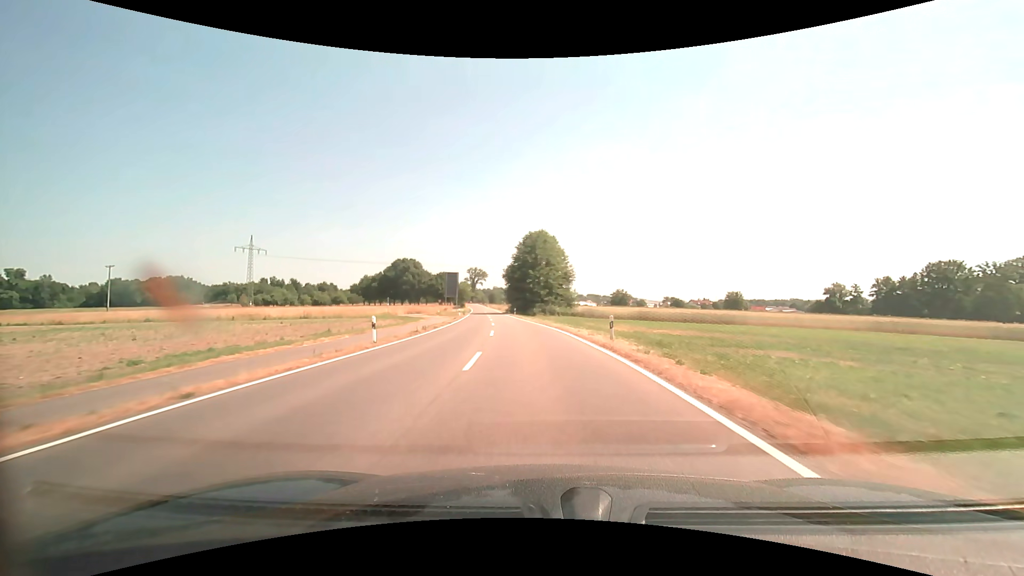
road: secondary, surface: asphalt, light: Day
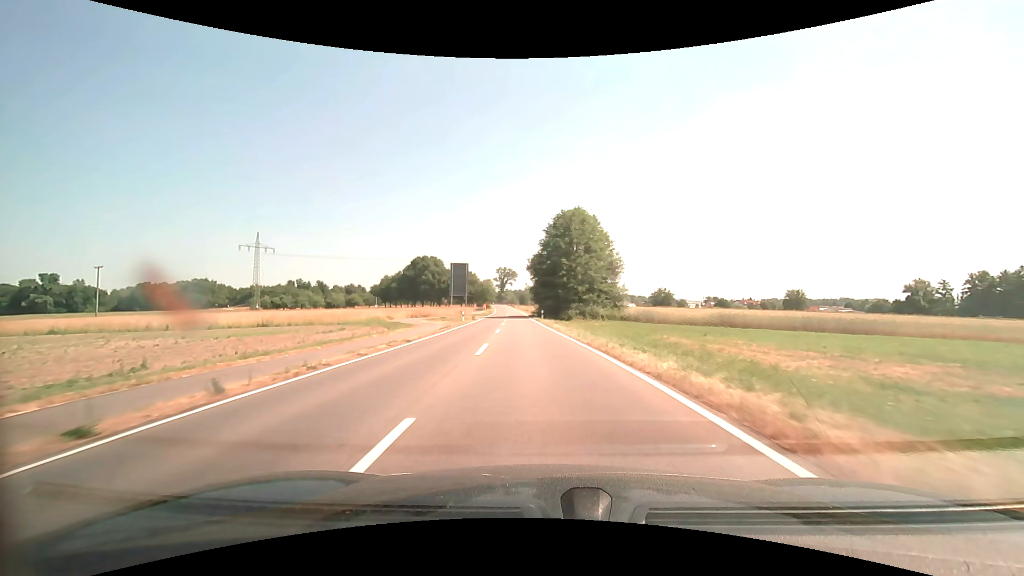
(-0.6, +20.7) m; -3°
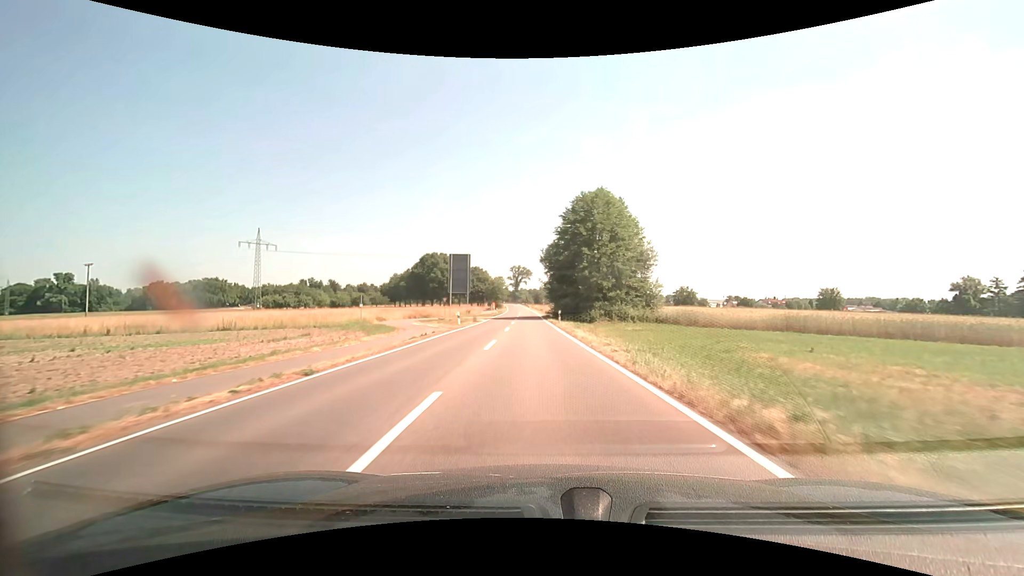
(-0.2, +10.4) m; -2°
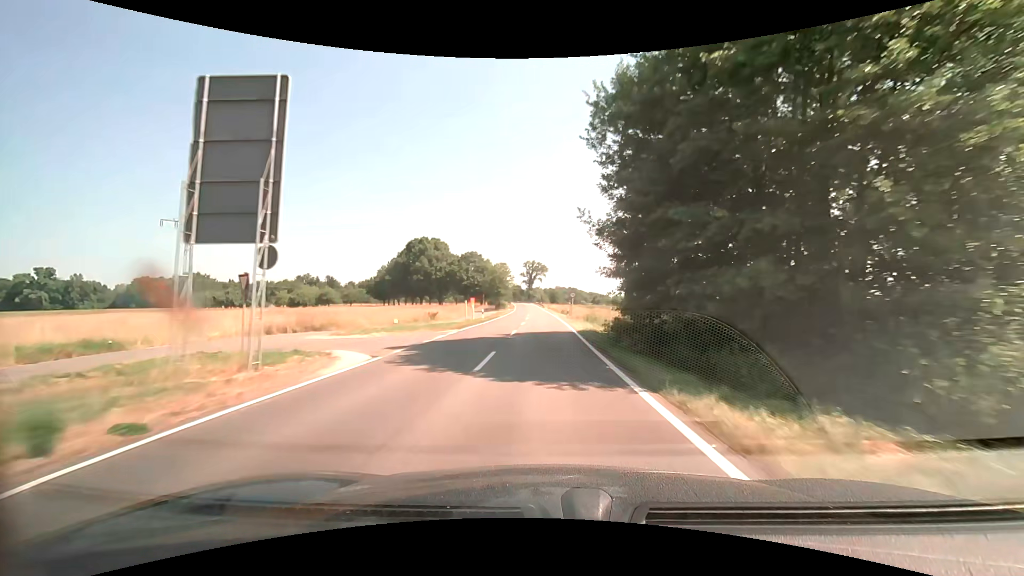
(-1.4, +41.6) m; -2°
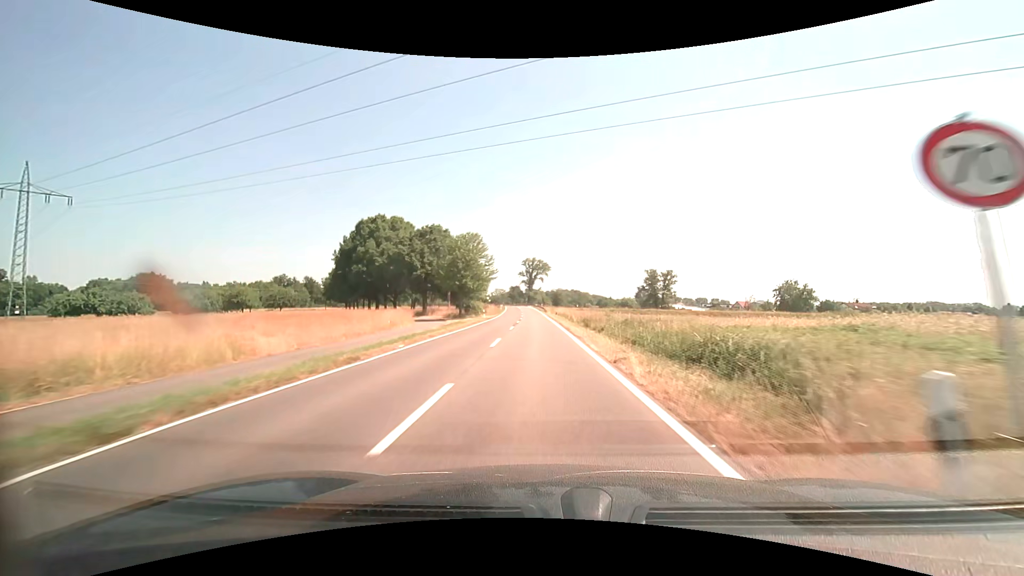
(0.0, +41.6) m; 0°
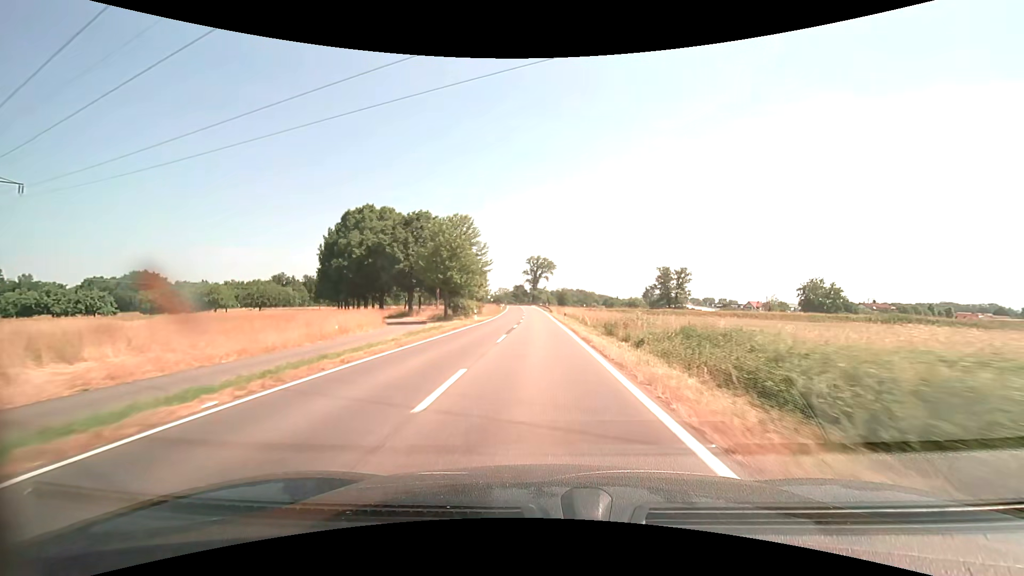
(-0.1, +10.4) m; -1°
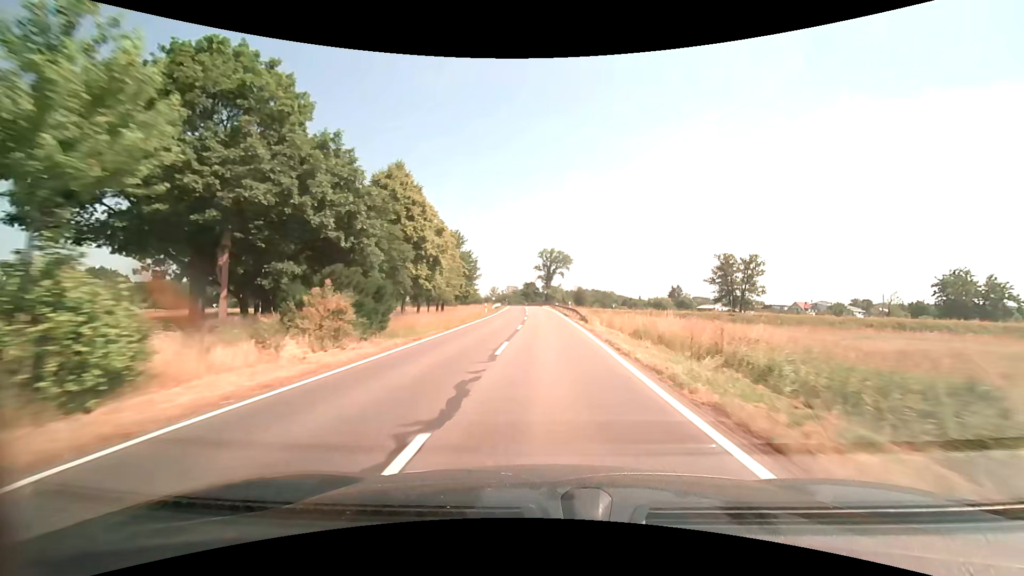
(-0.6, +41.5) m; -2°
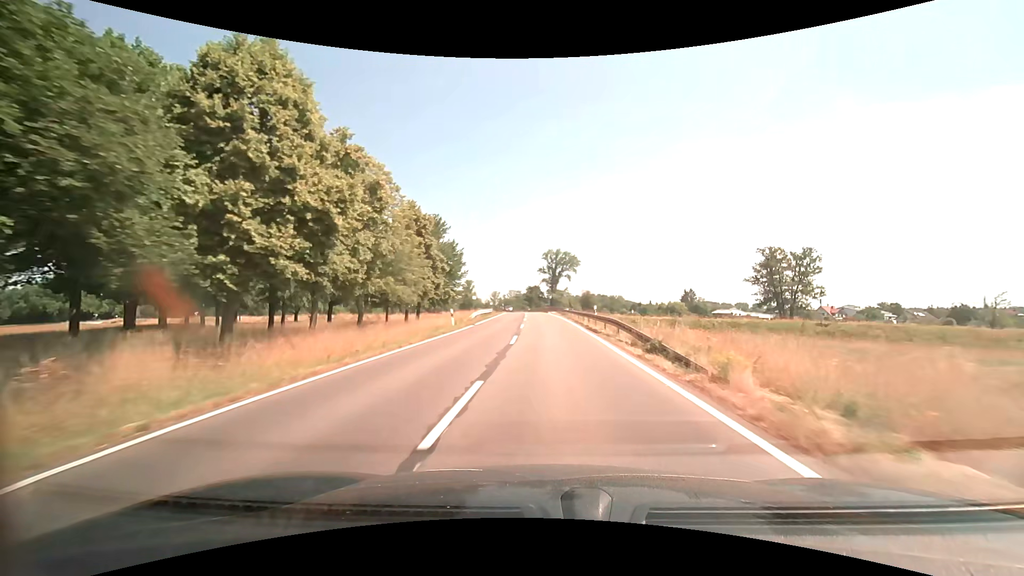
(-0.1, +20.8) m; 0°
(0, +10) (0, +20) (0, +30) (0, +40) (-1, +50) (-1, +60) (-1, +70) (-2, +80) (-3, +90) (-3, +100) m
